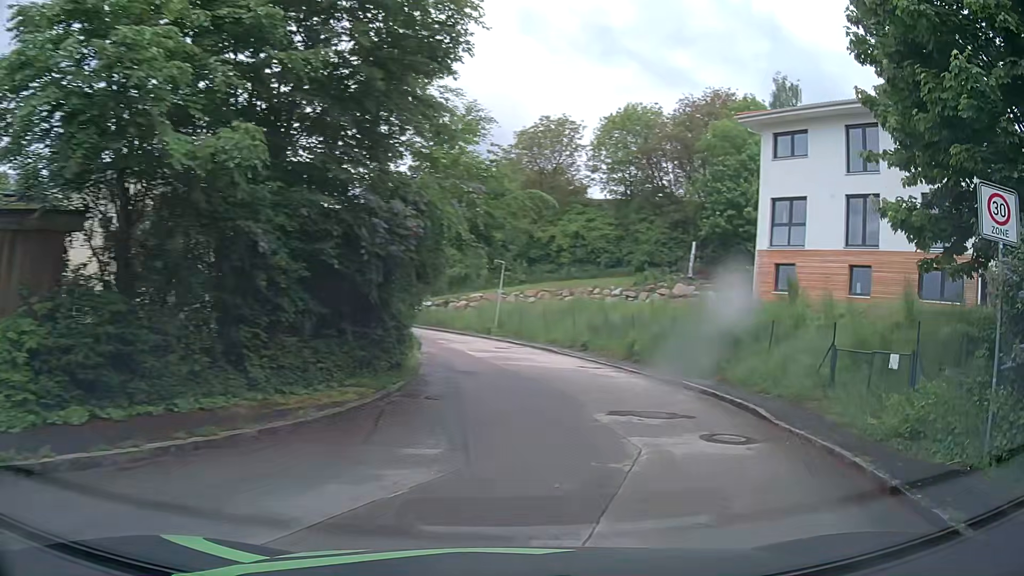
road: residential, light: Day
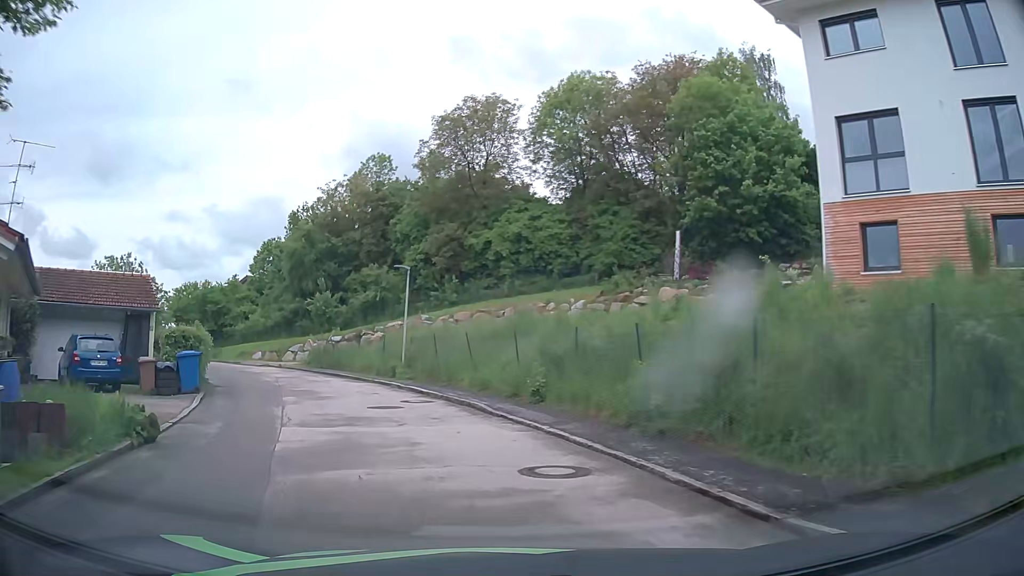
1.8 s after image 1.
(+2.1, +13.1) m; +8°
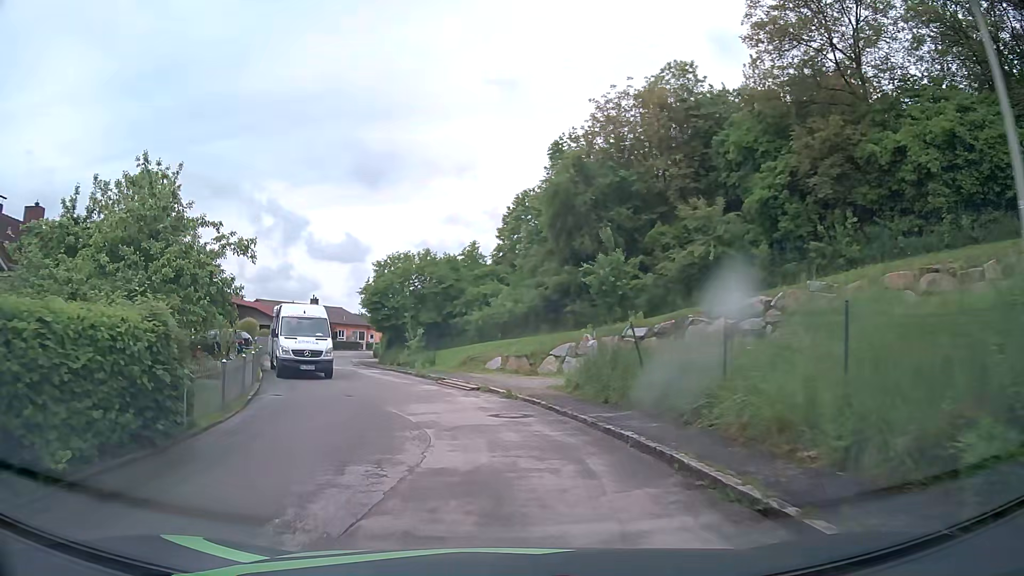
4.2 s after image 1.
(-5.0, +20.9) m; -25°
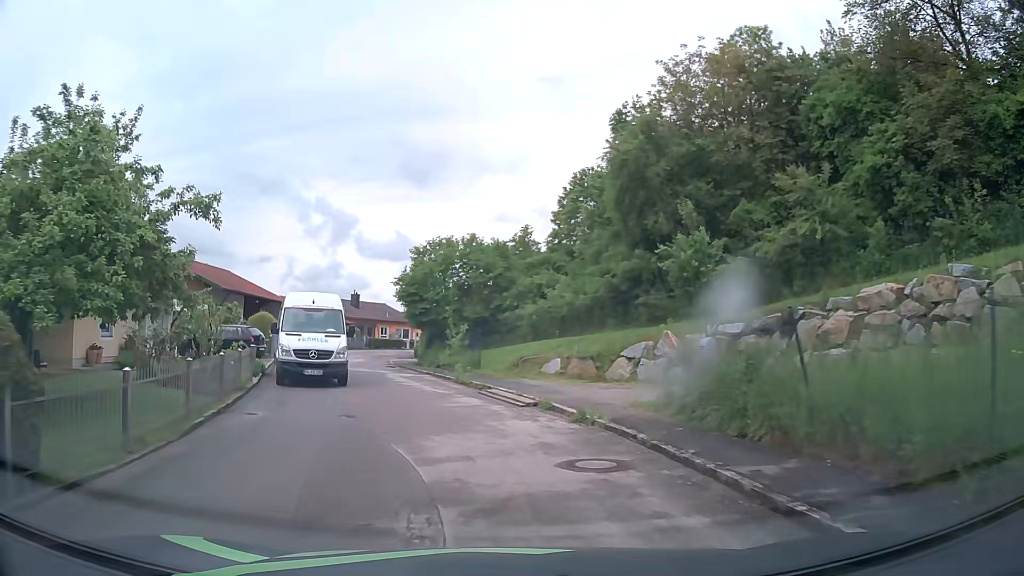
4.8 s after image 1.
(-0.2, +5.0) m; -5°
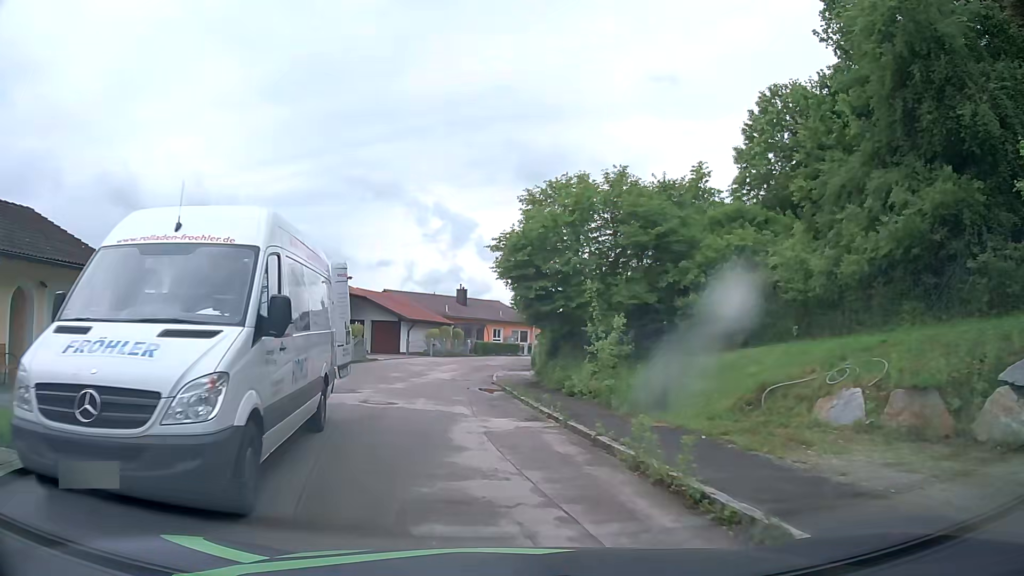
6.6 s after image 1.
(-1.2, +13.6) m; -10°
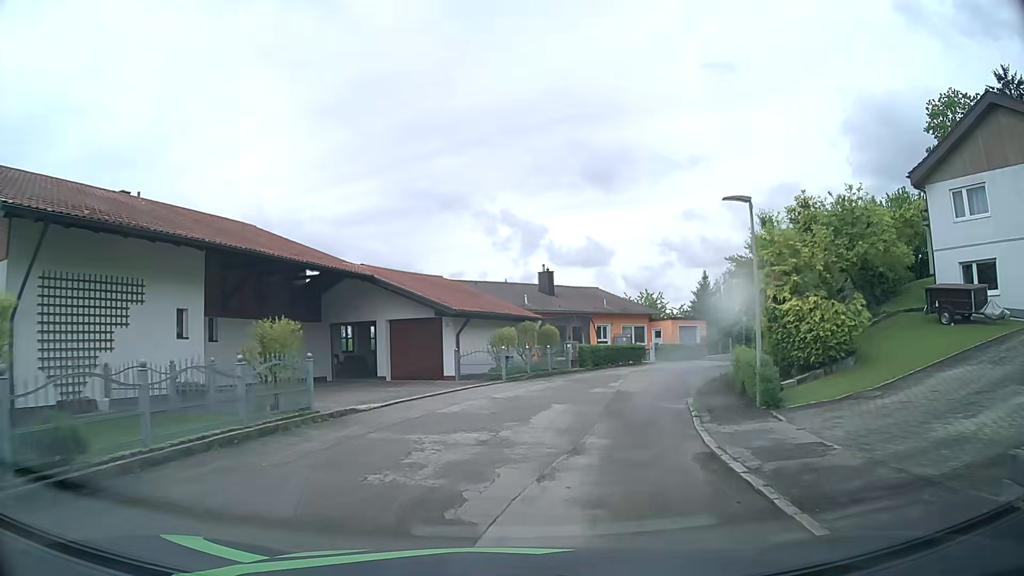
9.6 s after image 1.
(-1.8, +21.2) m; -7°
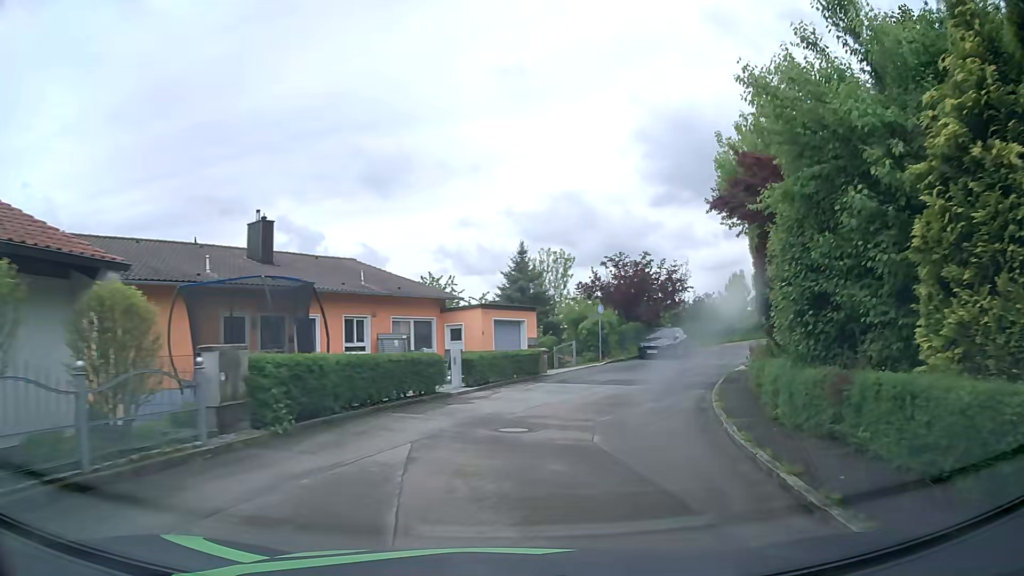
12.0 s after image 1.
(+2.9, +20.3) m; +19°
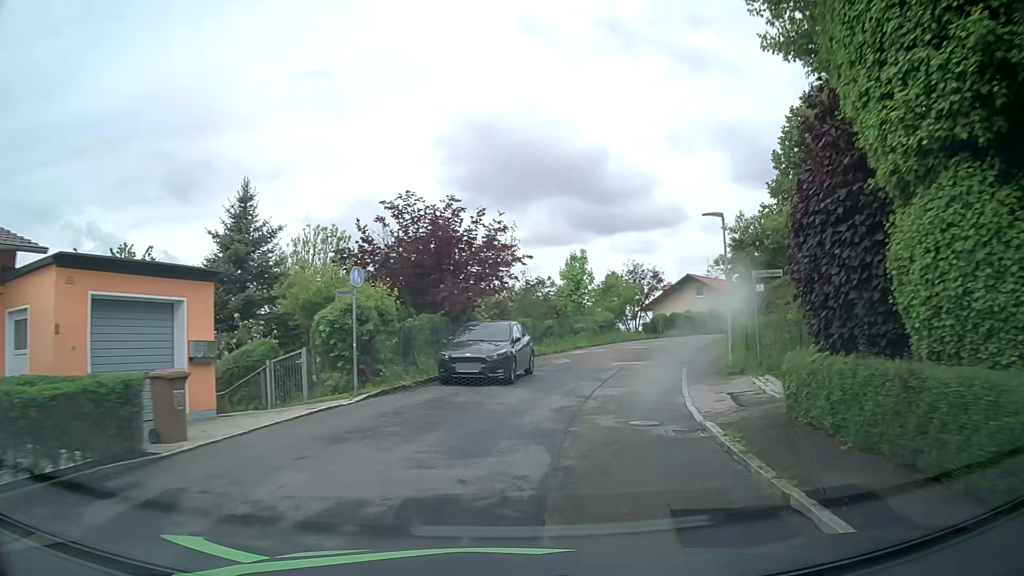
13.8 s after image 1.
(+2.4, +16.5) m; +17°
(+1, +10) (+3, +20) (+6, +29) (+10, +38) (+15, +47) (+21, +55) (+27, +63) (+34, +70) (+42, +76) (+50, +82) m
